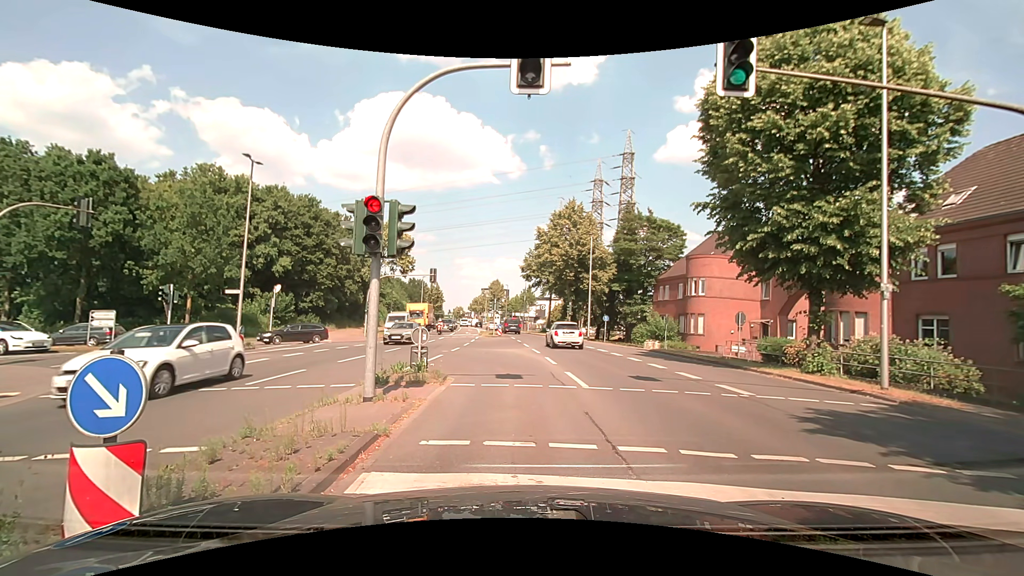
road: secondary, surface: asphalt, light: Day
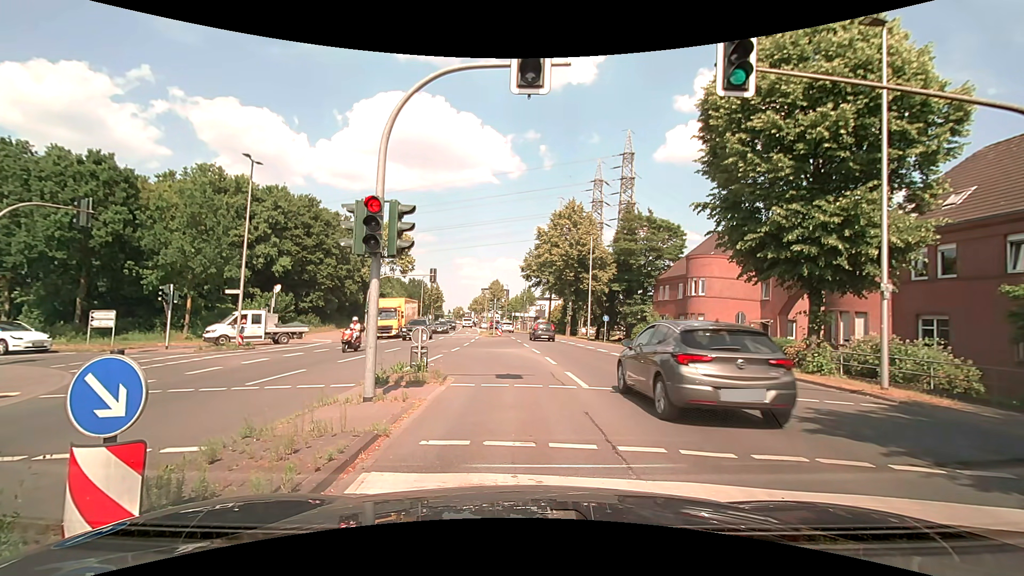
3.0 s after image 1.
(0.0, 0.0) m; 0°
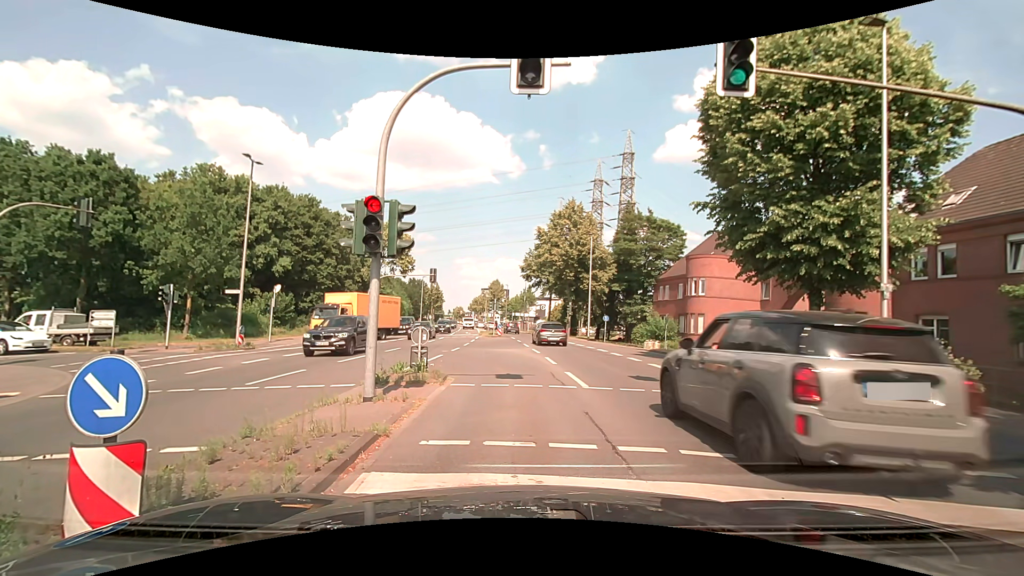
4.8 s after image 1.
(0.0, 0.0) m; 0°
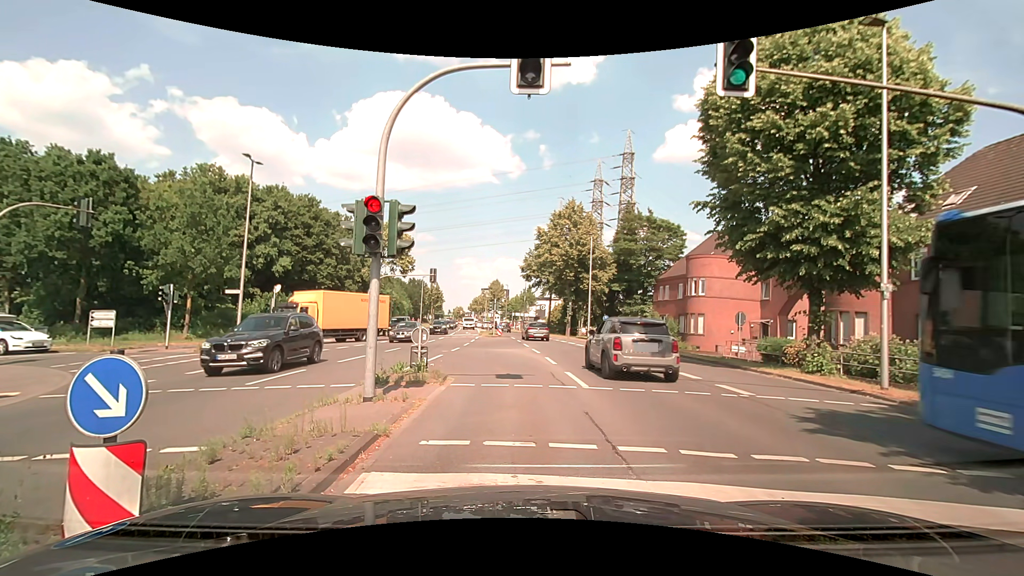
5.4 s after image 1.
(0.0, 0.0) m; 0°
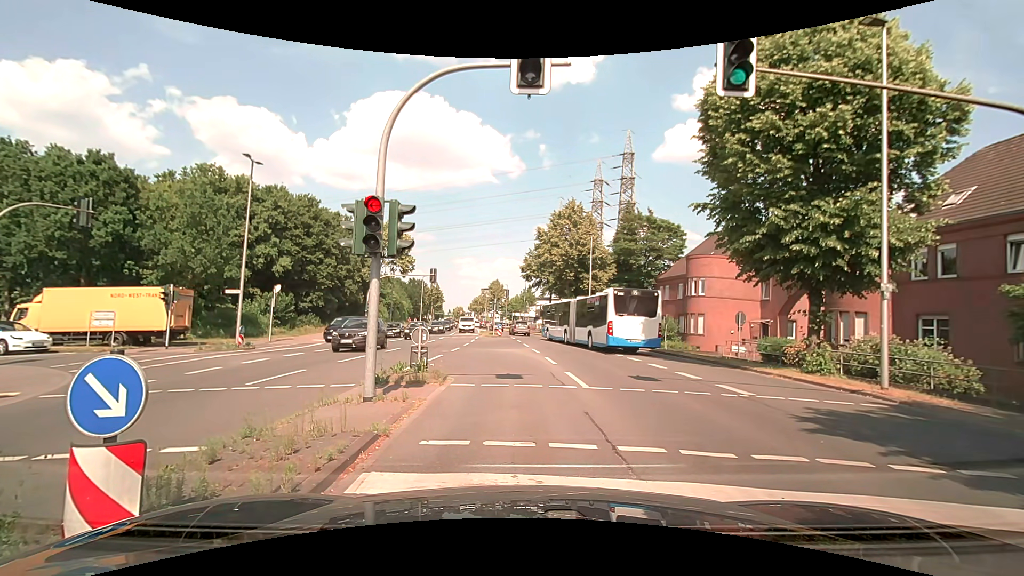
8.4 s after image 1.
(0.0, 0.0) m; 0°
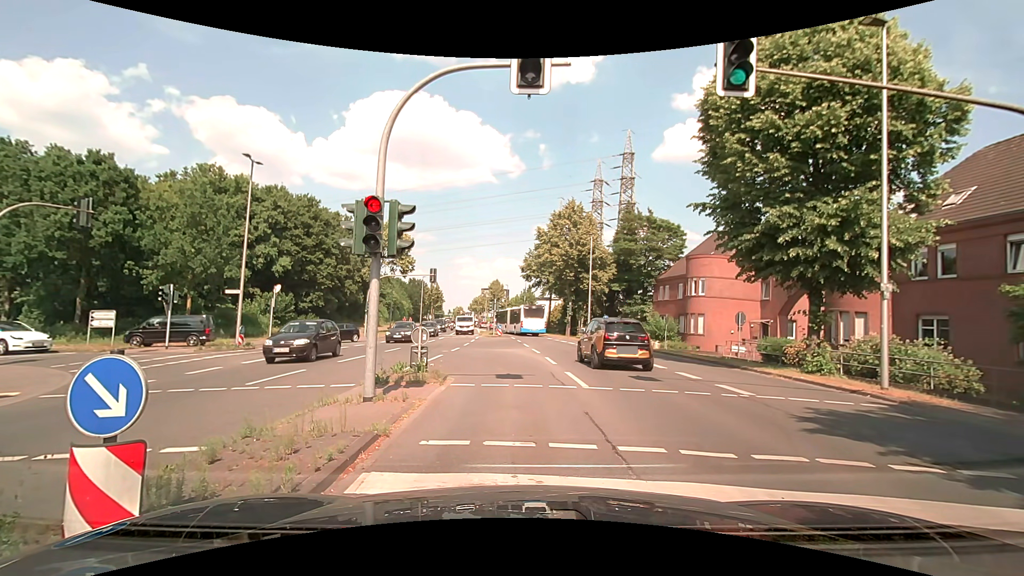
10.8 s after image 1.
(0.0, 0.0) m; 0°
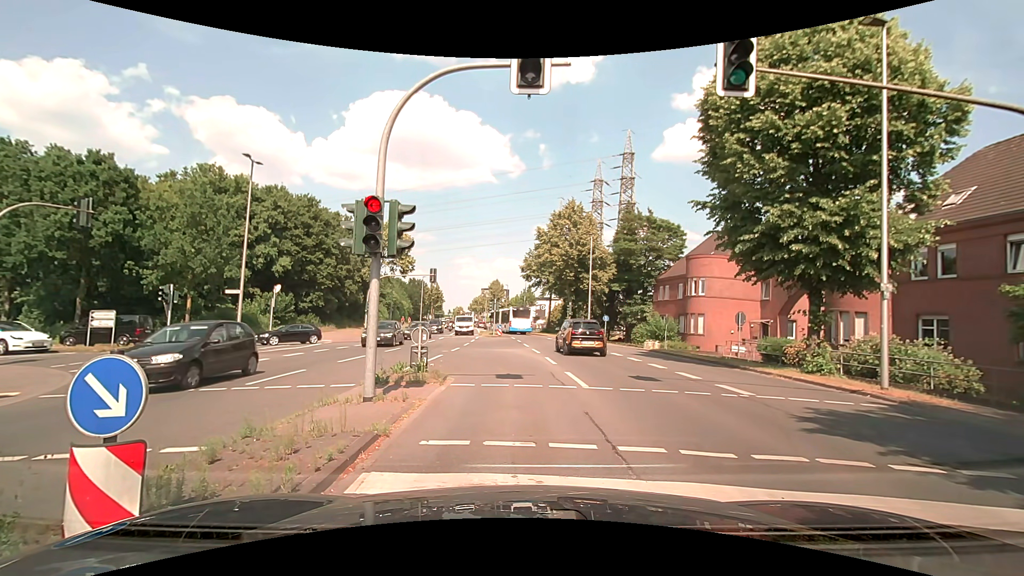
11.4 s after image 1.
(0.0, 0.0) m; 0°
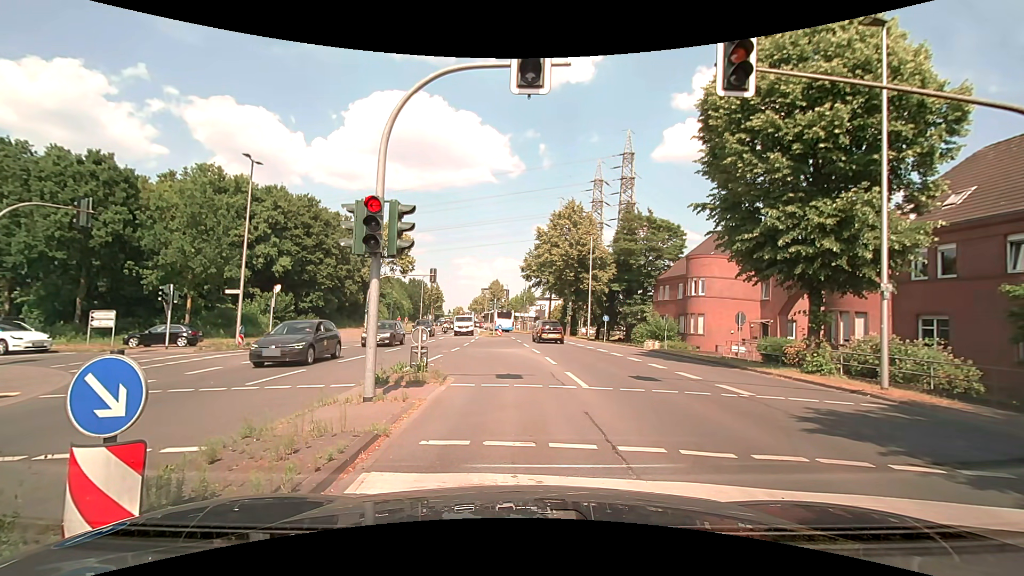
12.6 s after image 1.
(0.0, 0.0) m; 0°
